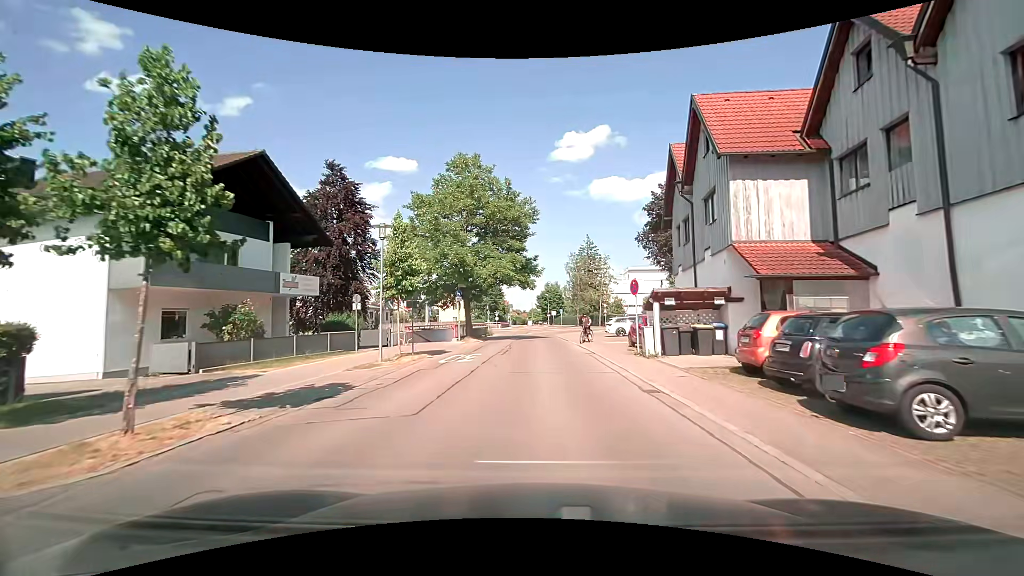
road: unclassified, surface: asphalt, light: Day
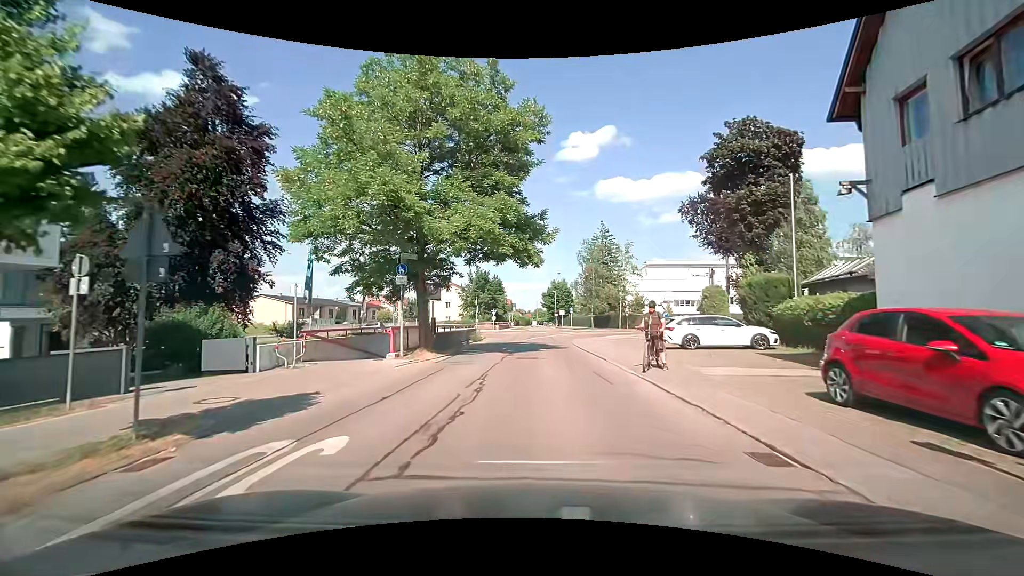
(-0.1, +15.4) m; 0°
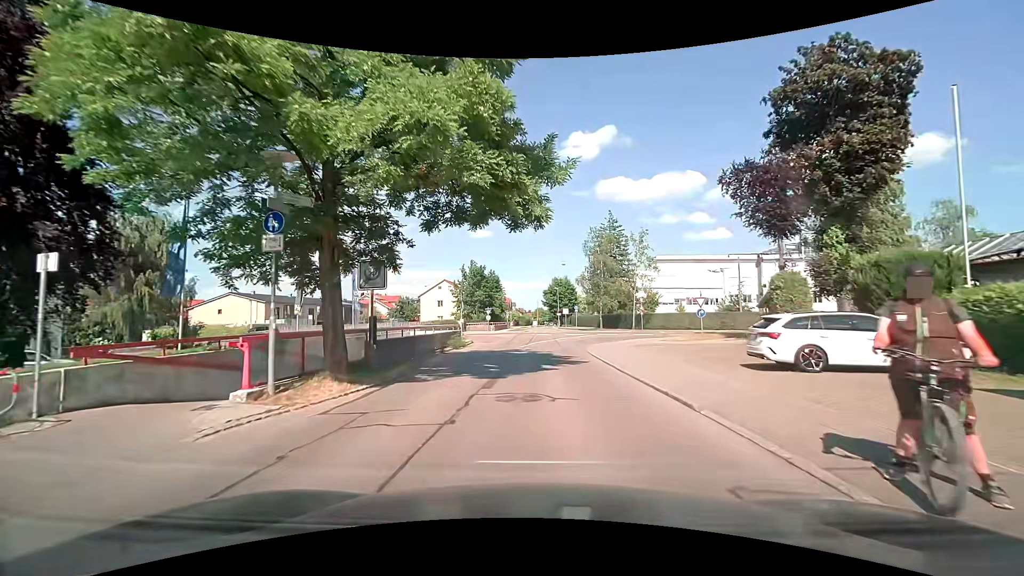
(-0.1, +9.0) m; 0°
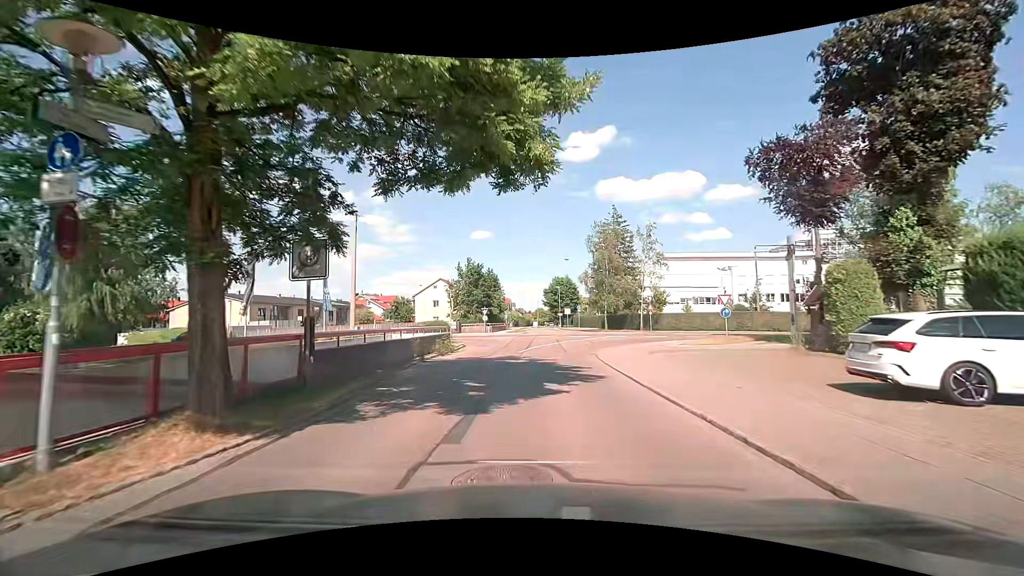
(0.0, +4.2) m; 0°
